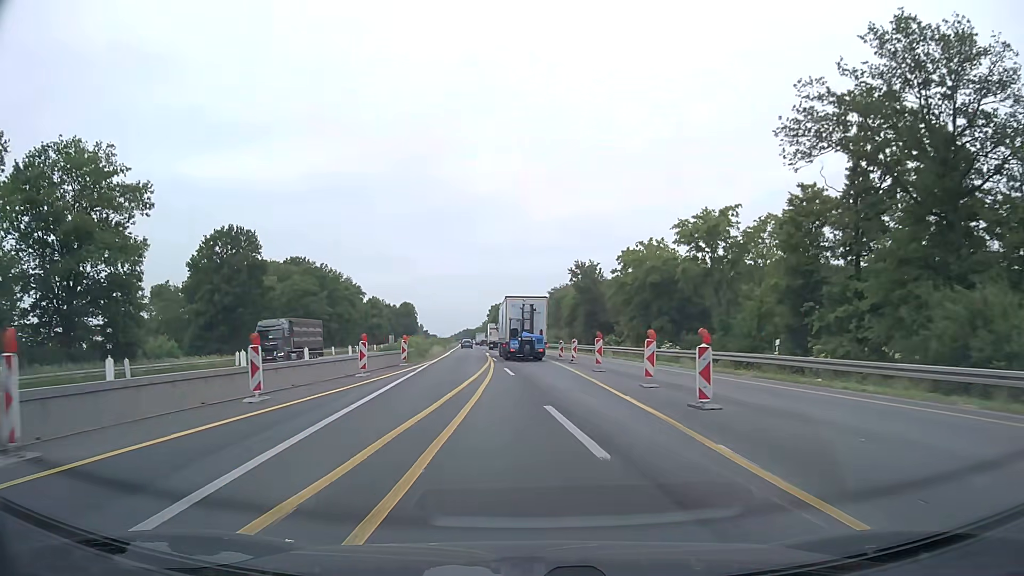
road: motorway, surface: asphalt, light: Day
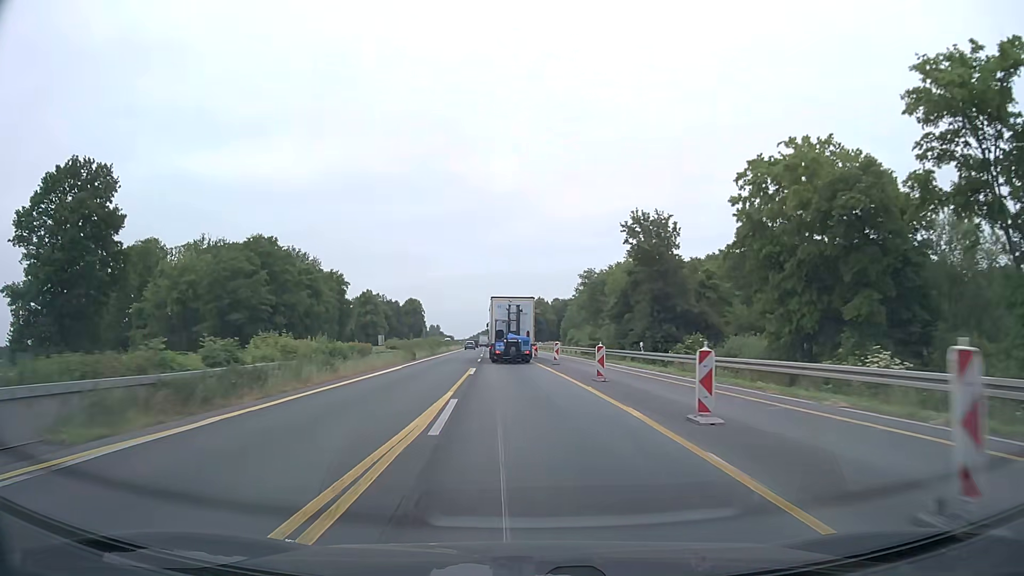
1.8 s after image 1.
(-0.2, +34.1) m; -1°
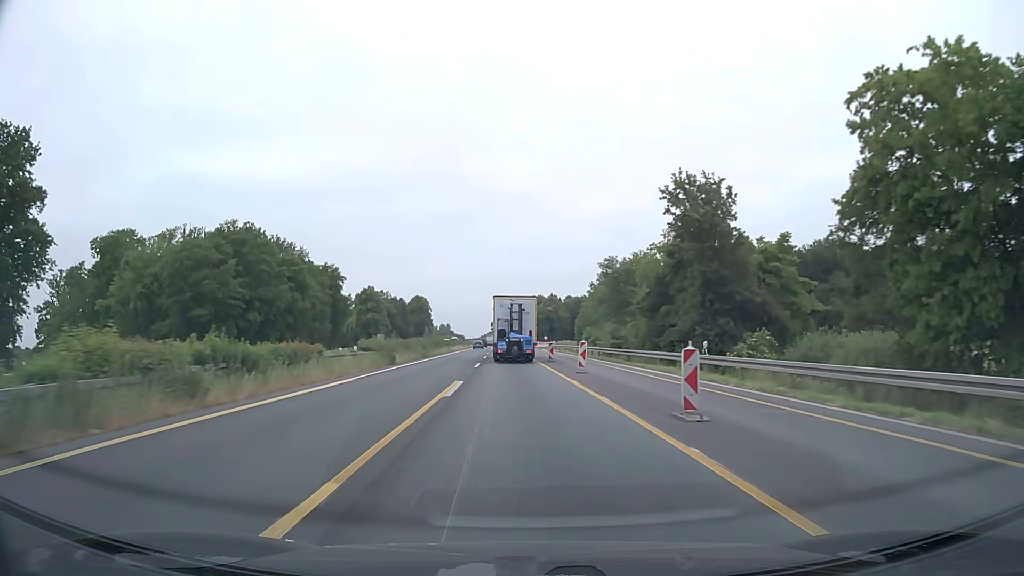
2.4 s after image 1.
(-0.1, +11.6) m; -1°
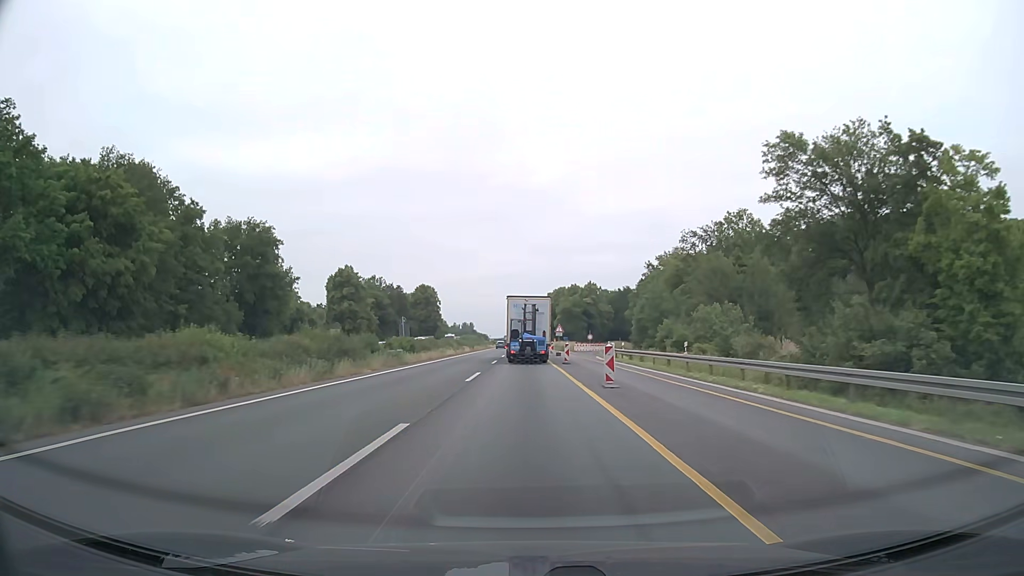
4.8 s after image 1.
(-1.6, +47.8) m; -3°
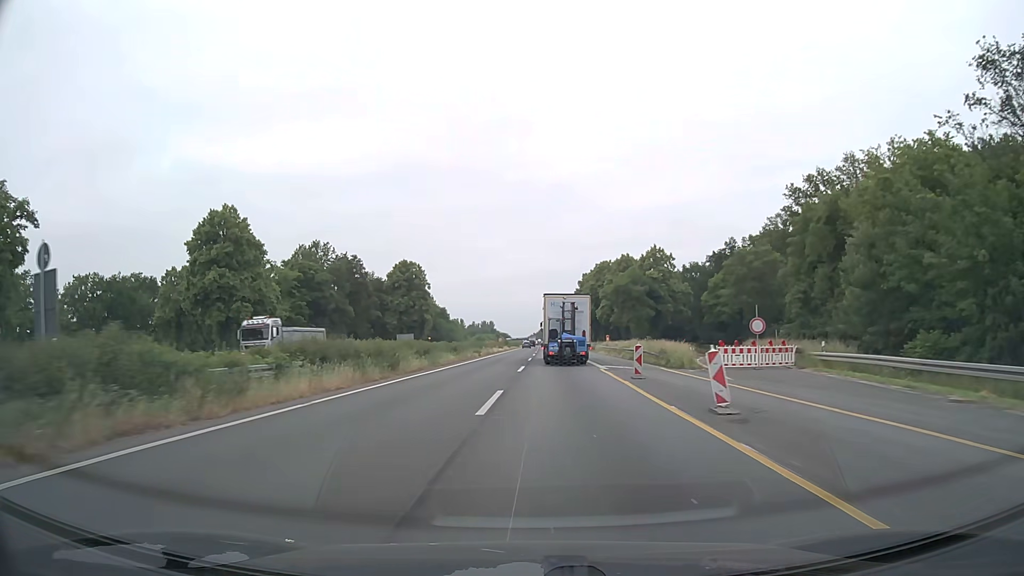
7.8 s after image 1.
(-0.9, +64.7) m; -2°
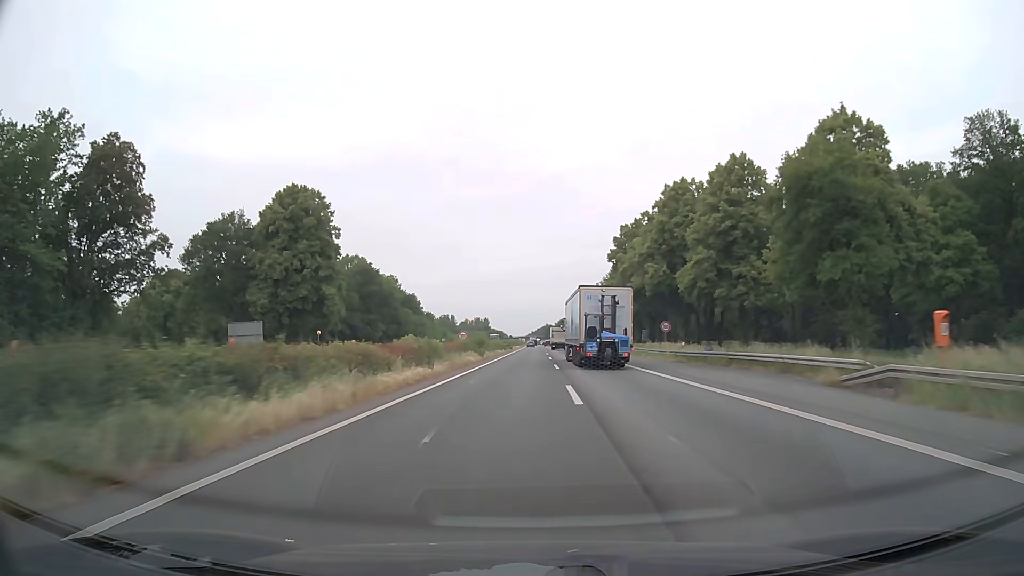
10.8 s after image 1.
(-0.2, +71.0) m; 0°
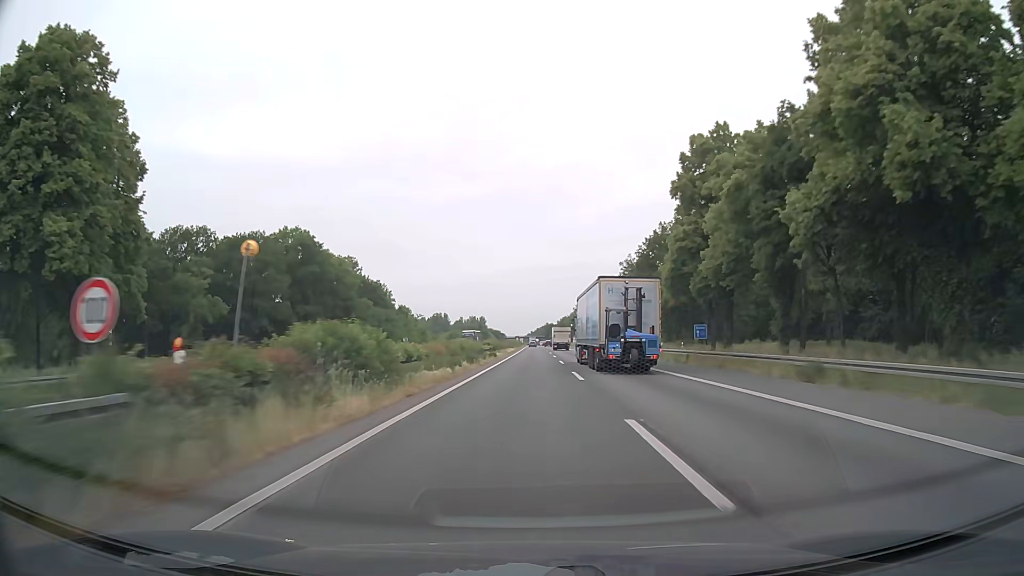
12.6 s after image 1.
(0.0, +45.2) m; 0°
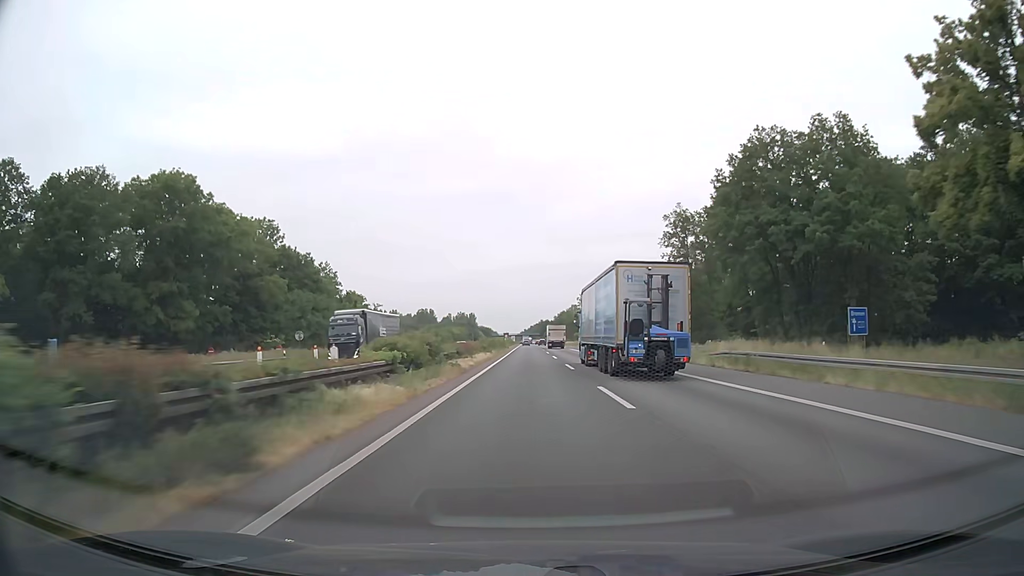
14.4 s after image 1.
(+0.3, +46.1) m; +1°
(0, +10) (0, +20) (0, +30) (0, +40) (0, +50) (0, +60) (0, +70) (0, +80) (0, +90) (0, +100) m
